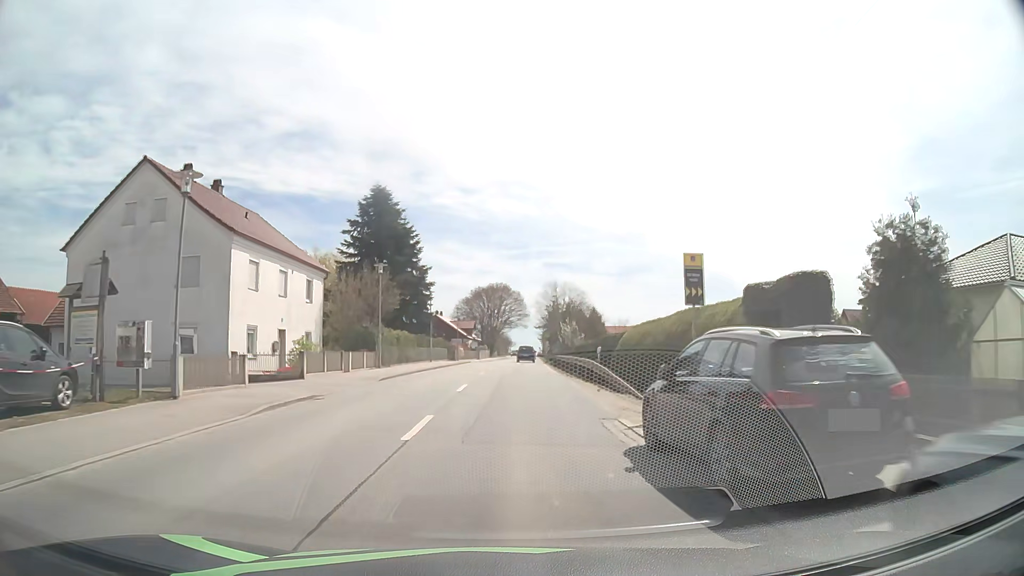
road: primary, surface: asphalt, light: Day
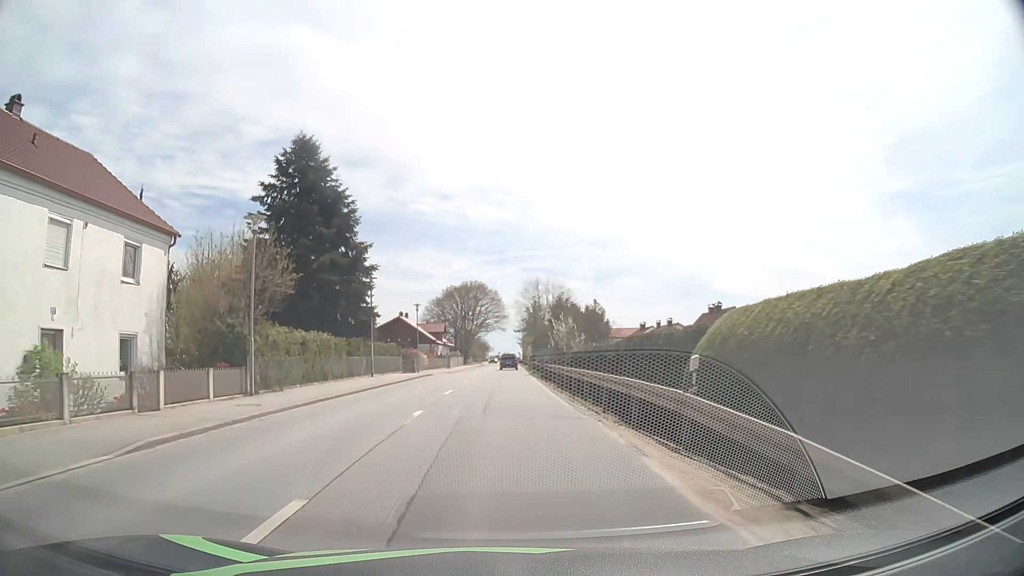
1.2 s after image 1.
(+0.3, +15.6) m; +2°
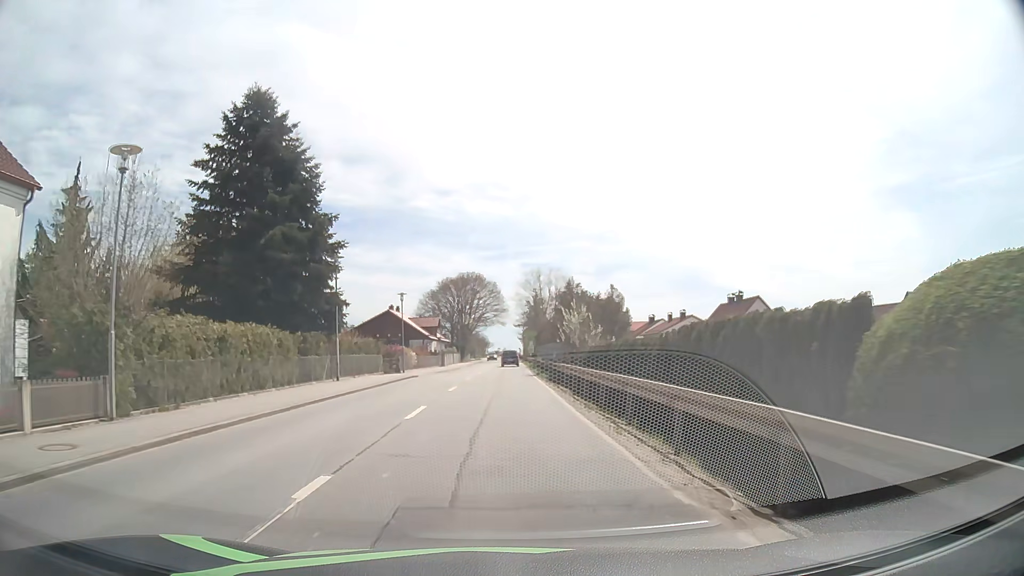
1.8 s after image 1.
(0.0, +7.9) m; 0°
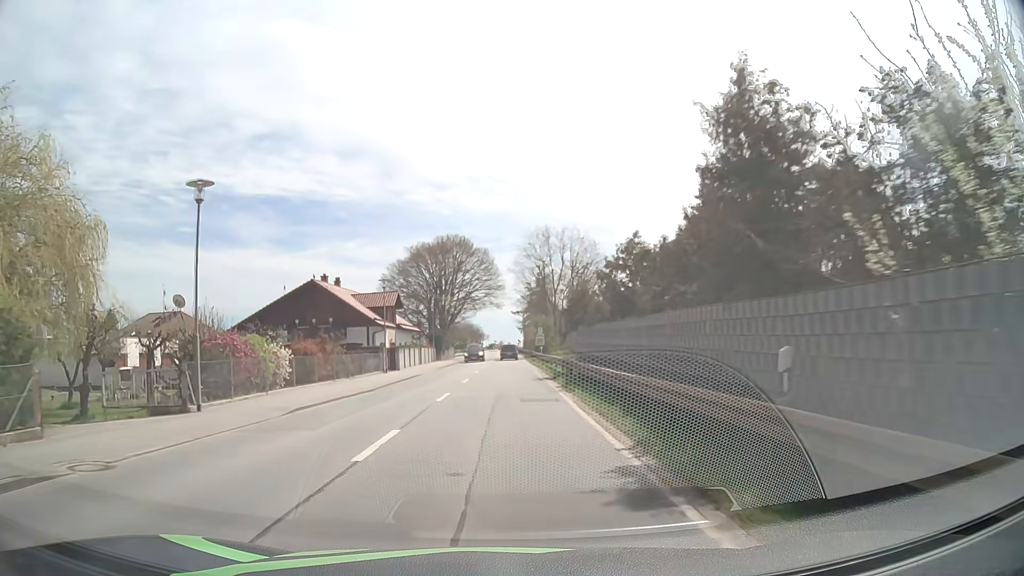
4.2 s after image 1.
(0.0, +32.1) m; 0°
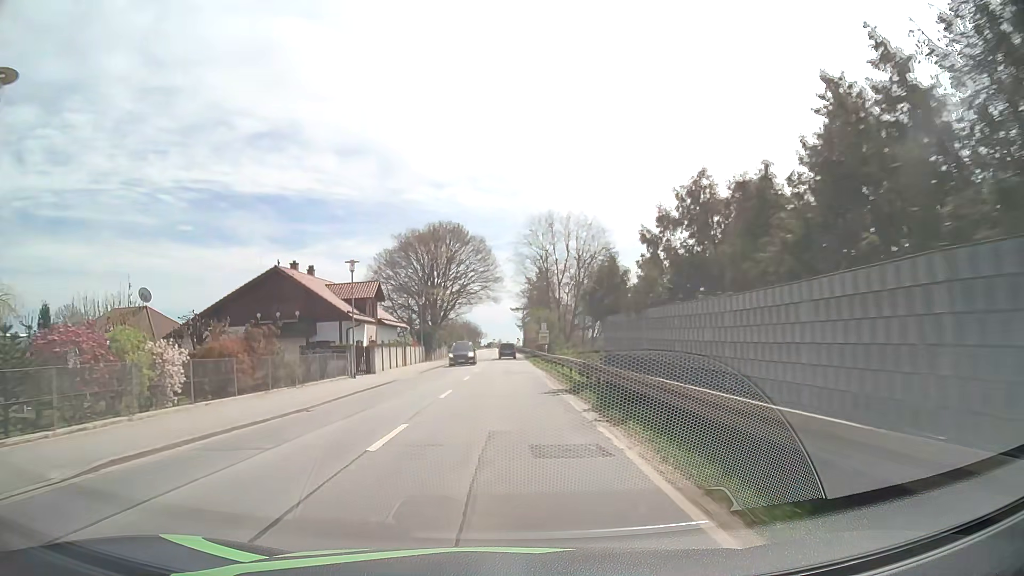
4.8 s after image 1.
(0.0, +8.2) m; 0°
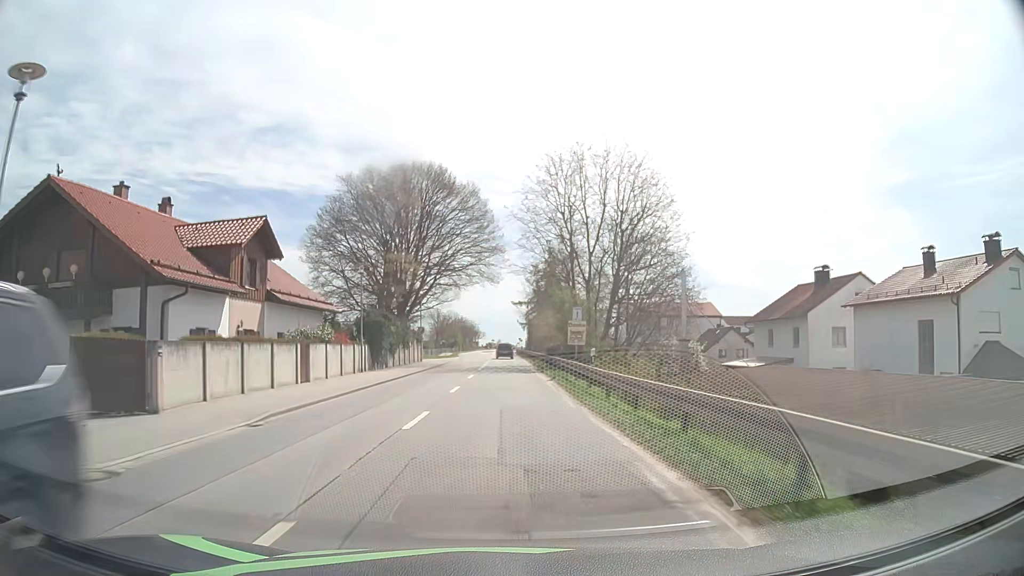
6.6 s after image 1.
(+0.1, +24.8) m; 0°
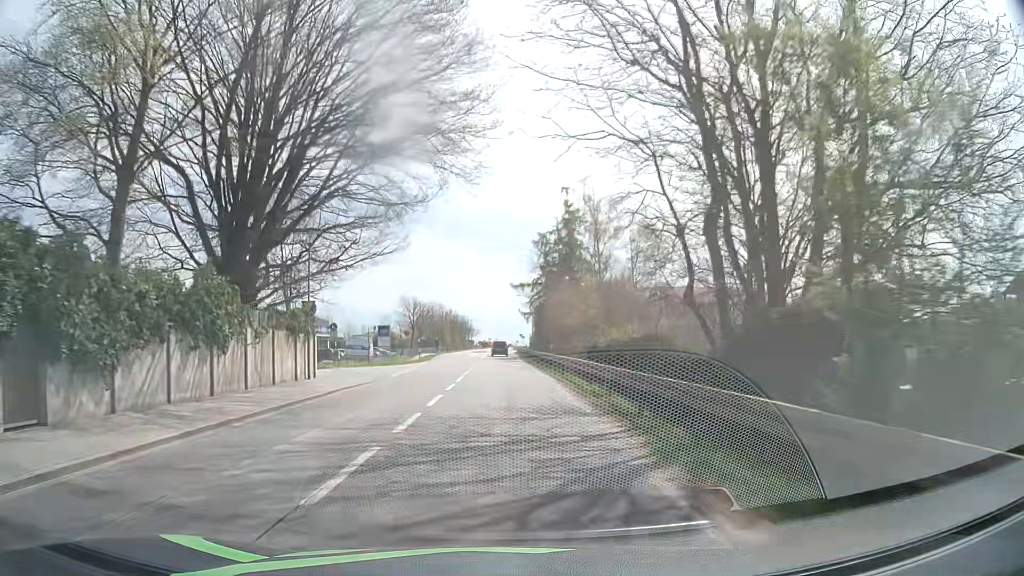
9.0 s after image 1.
(+0.1, +32.4) m; 0°
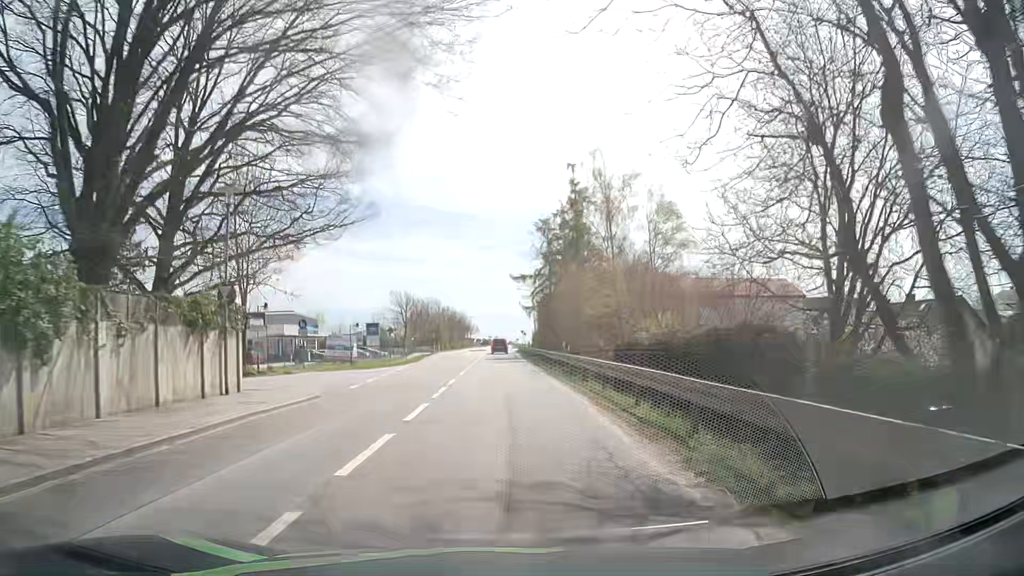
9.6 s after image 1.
(0.0, +7.8) m; 0°
(0, +10) (0, +20) (0, +30) (0, +40) (-1, +50) (-1, +60) (-1, +70) (-1, +80) (-1, +90) (-1, +100) m
